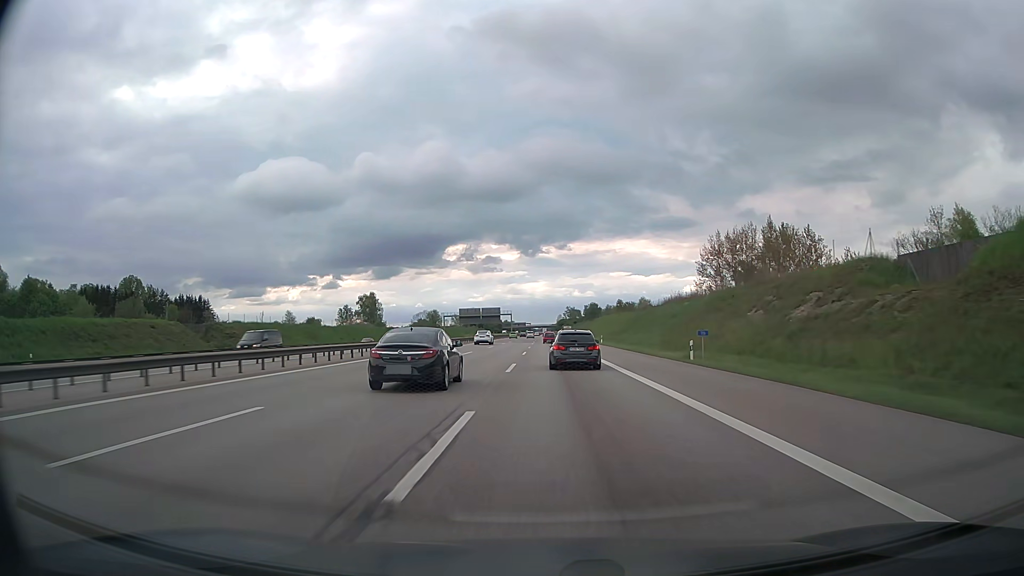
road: motorway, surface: asphalt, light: Day
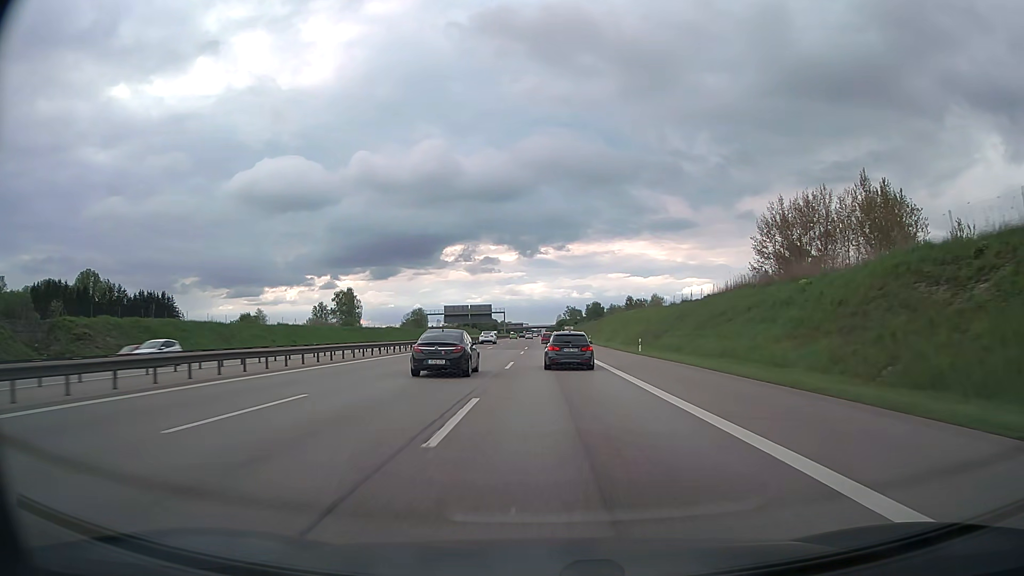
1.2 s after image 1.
(+0.1, +33.5) m; 0°
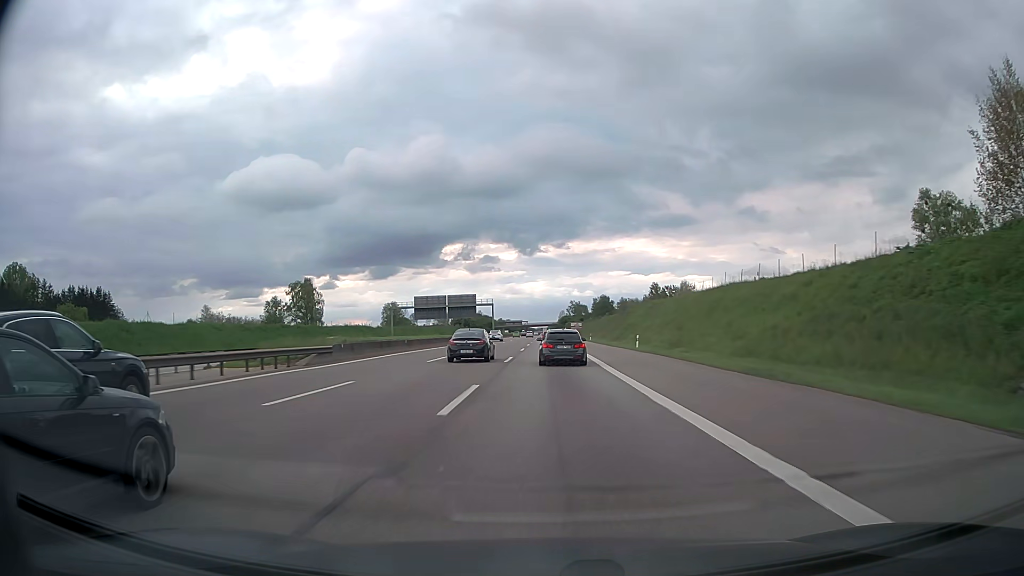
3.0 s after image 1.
(0.0, +50.0) m; 0°
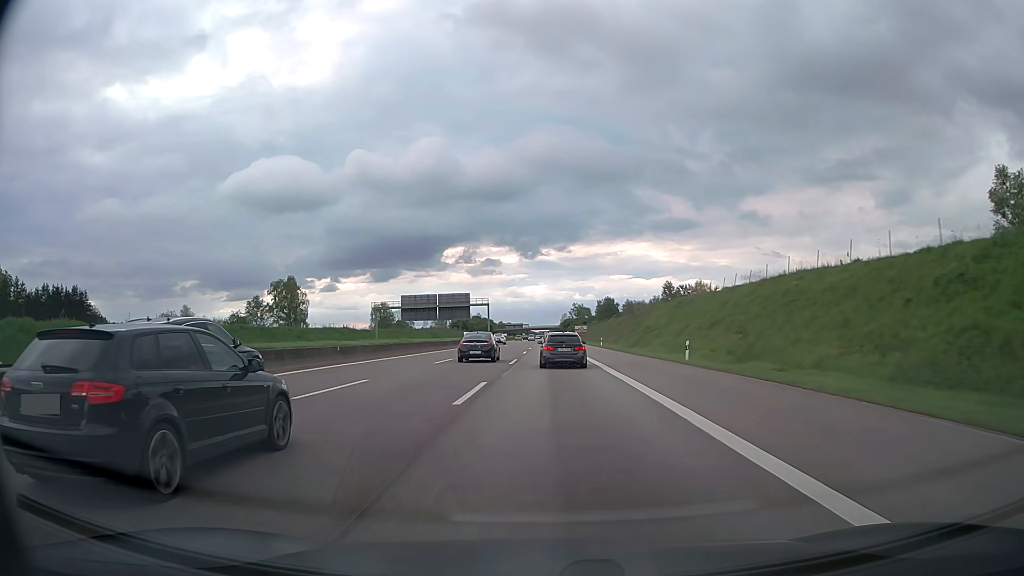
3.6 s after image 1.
(0.0, +16.6) m; 0°
(0, +10) (0, +20) (0, +30) (0, +40) (0, +50) (0, +60) (0, +70) (0, +80) (0, +90) (0, +100) m
